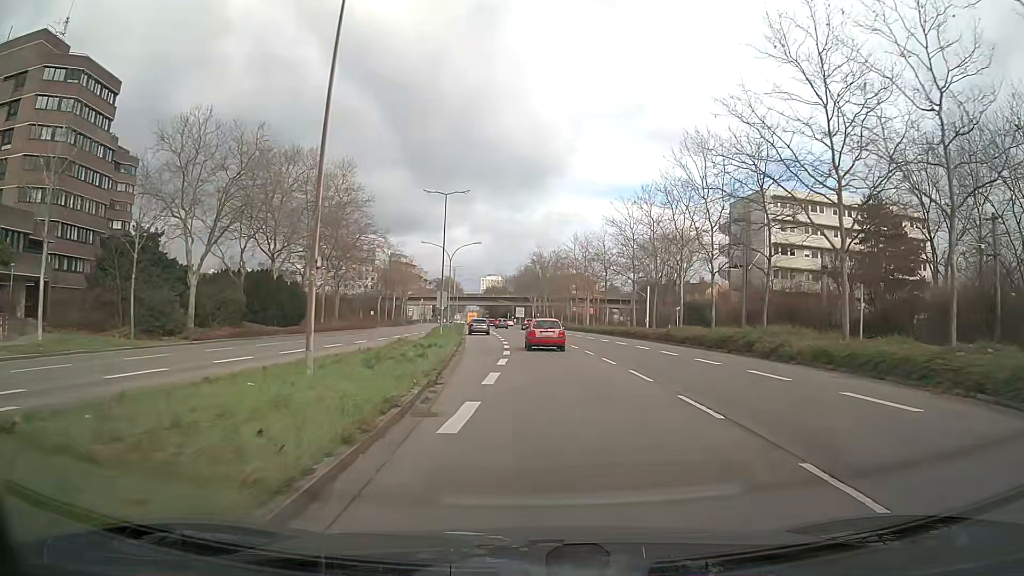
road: secondary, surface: asphalt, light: Day
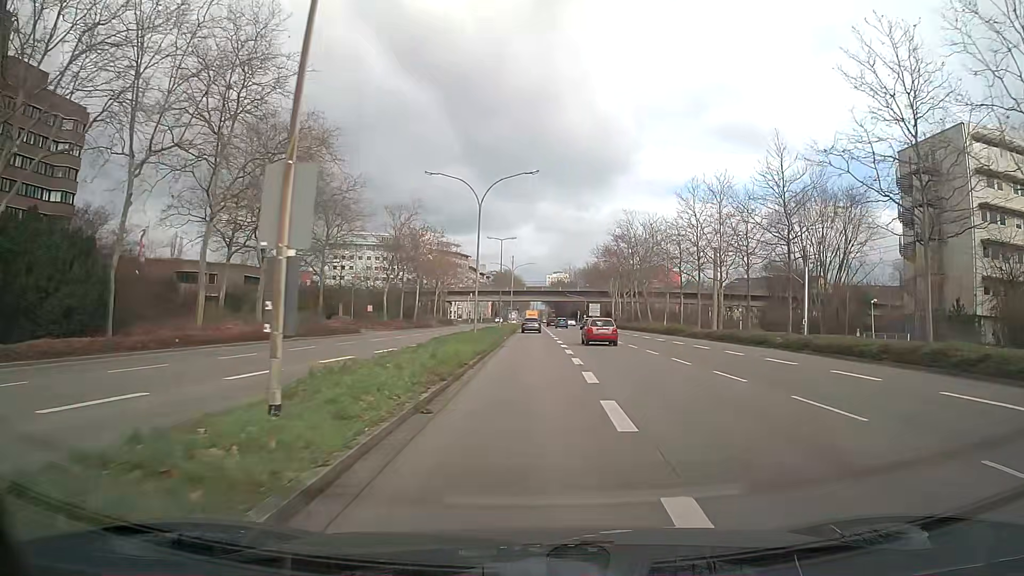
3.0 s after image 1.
(-1.9, +36.0) m; -5°
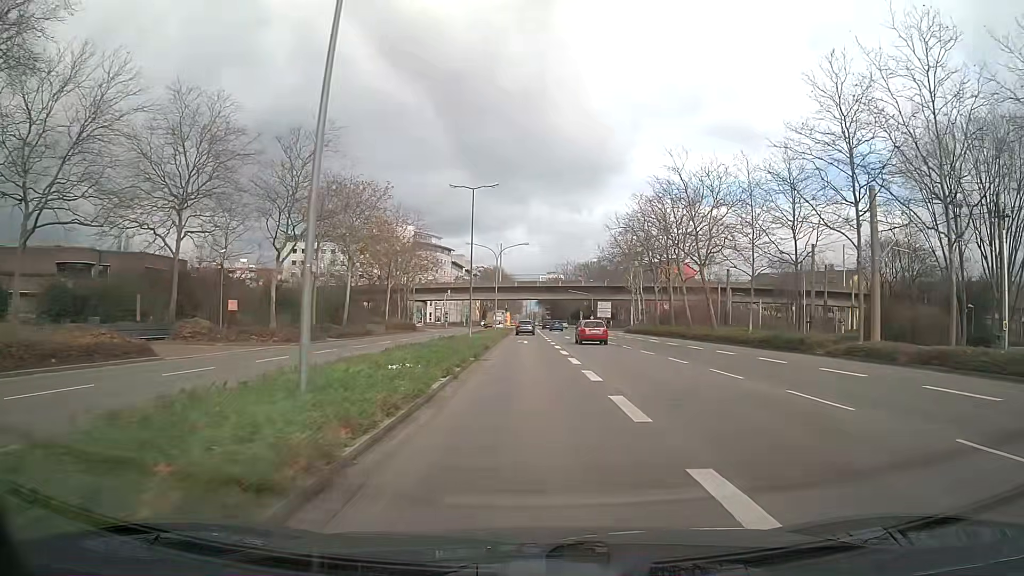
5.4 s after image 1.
(+0.1, +28.8) m; +1°
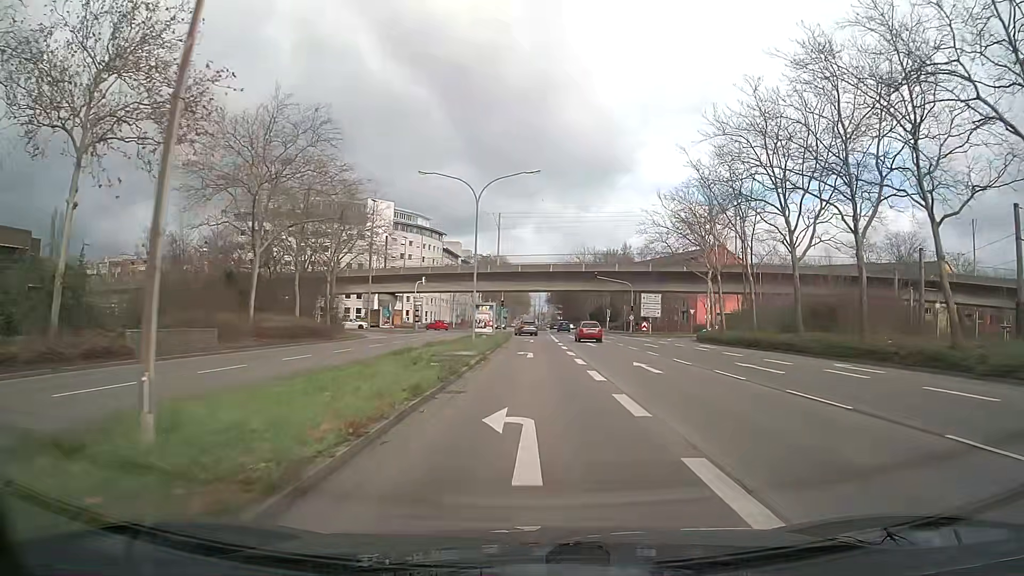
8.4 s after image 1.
(-0.2, +35.5) m; -1°
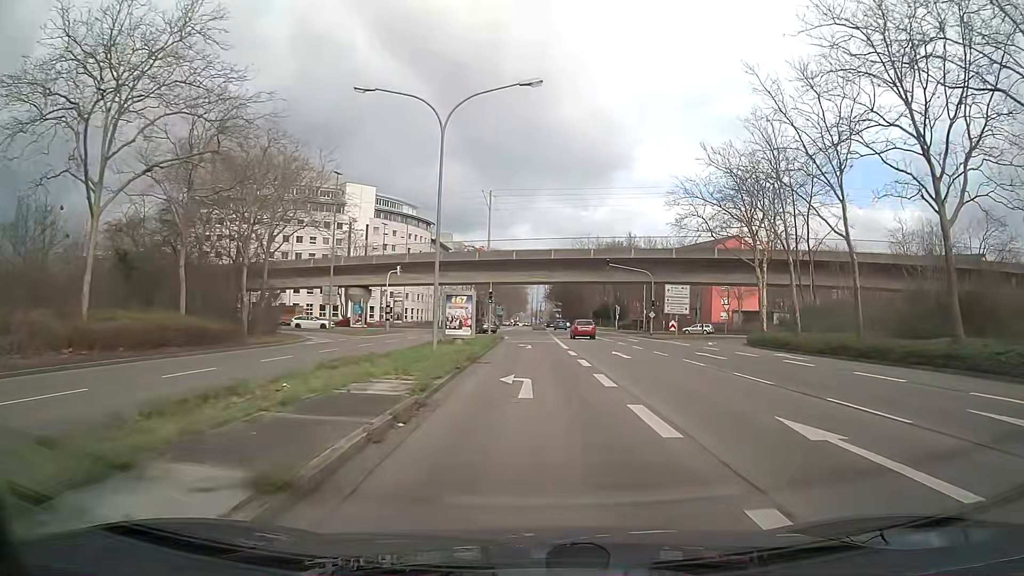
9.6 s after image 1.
(0.0, +14.0) m; 0°
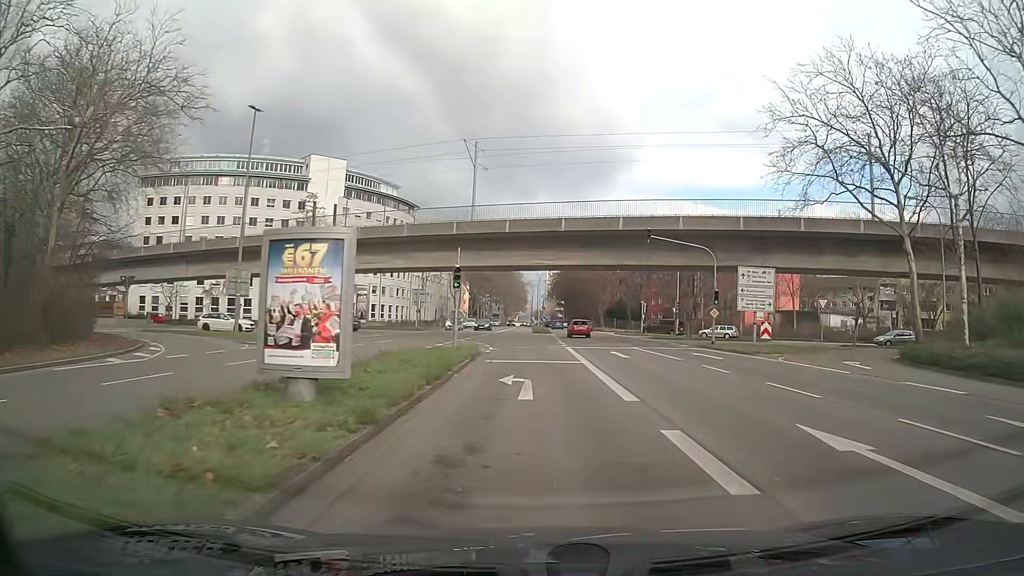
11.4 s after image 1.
(0.0, +20.5) m; 0°
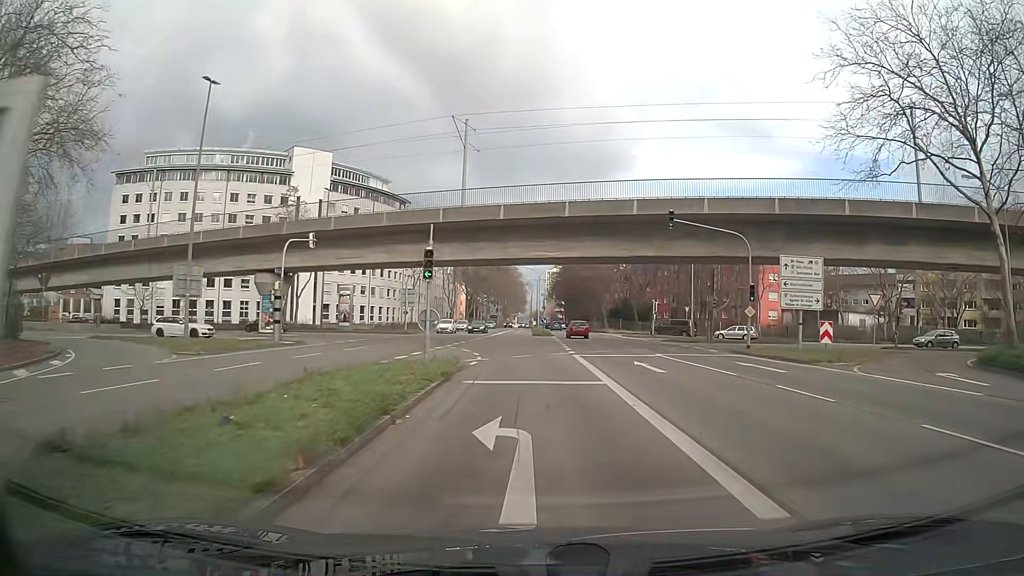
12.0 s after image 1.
(0.0, +6.7) m; 0°
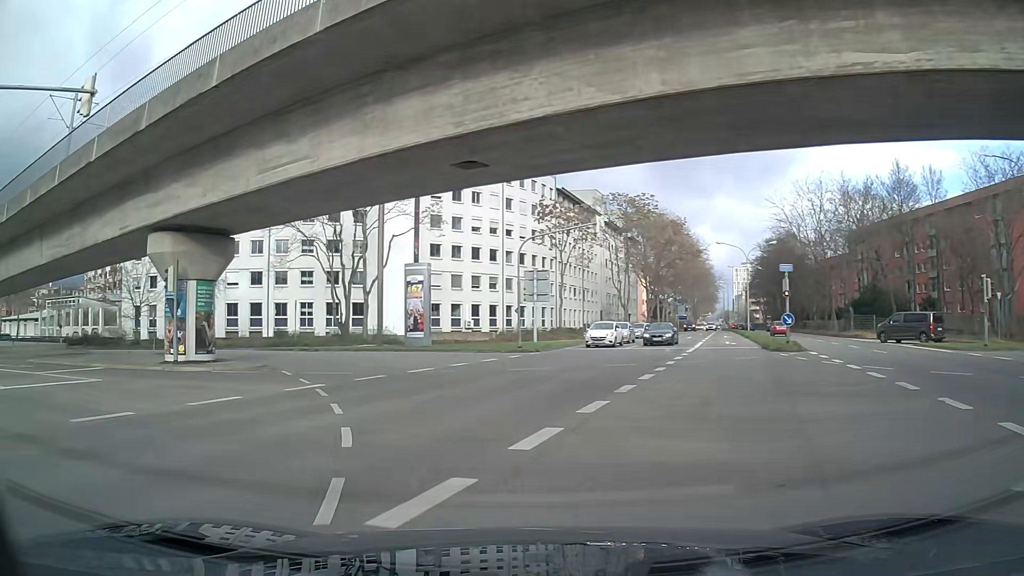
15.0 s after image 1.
(-2.9, +31.0) m; -21°
